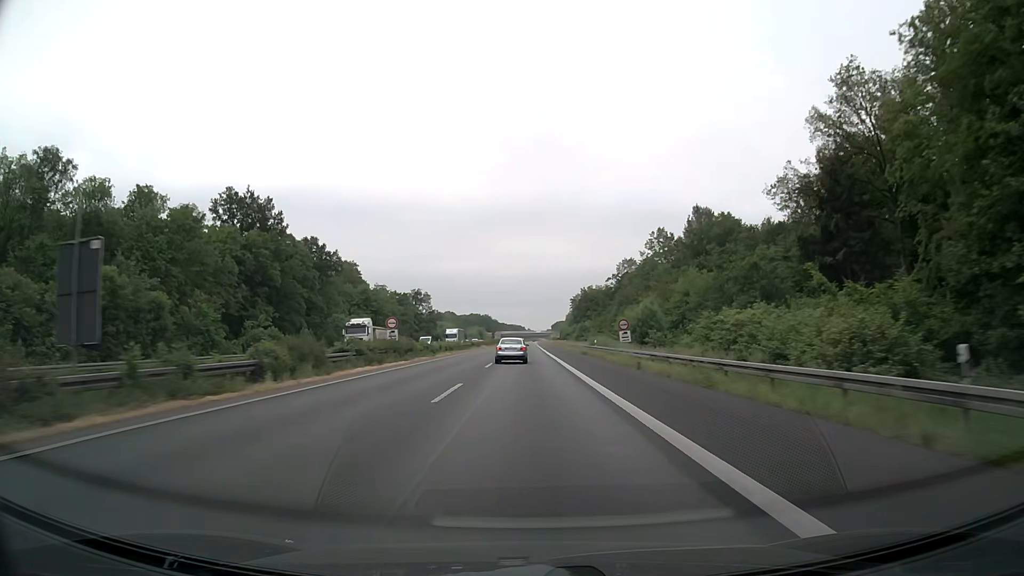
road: motorway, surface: asphalt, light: Day
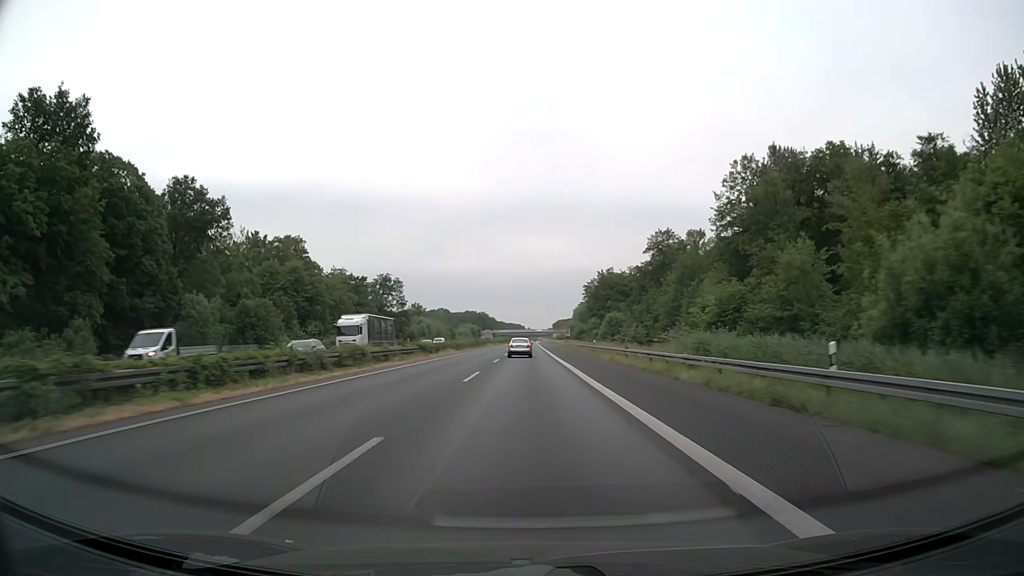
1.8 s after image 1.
(-0.1, +47.6) m; 0°
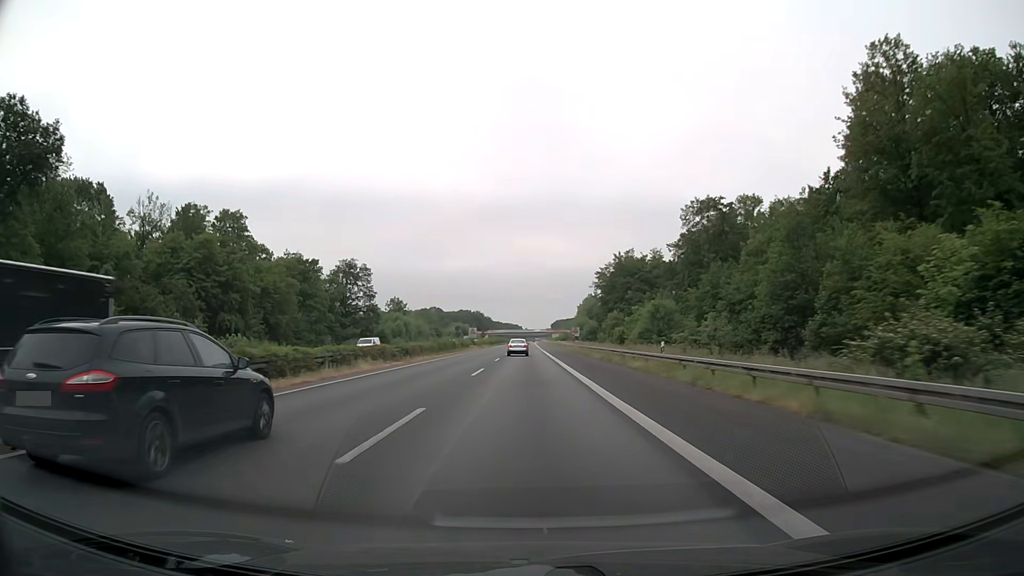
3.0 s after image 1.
(+0.1, +31.7) m; 0°
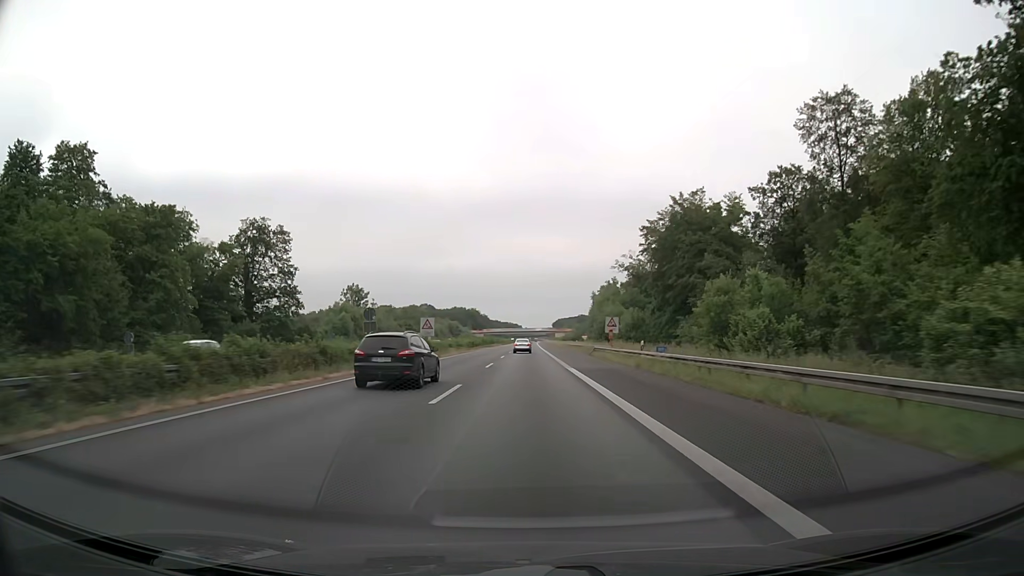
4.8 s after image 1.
(0.0, +47.6) m; 0°
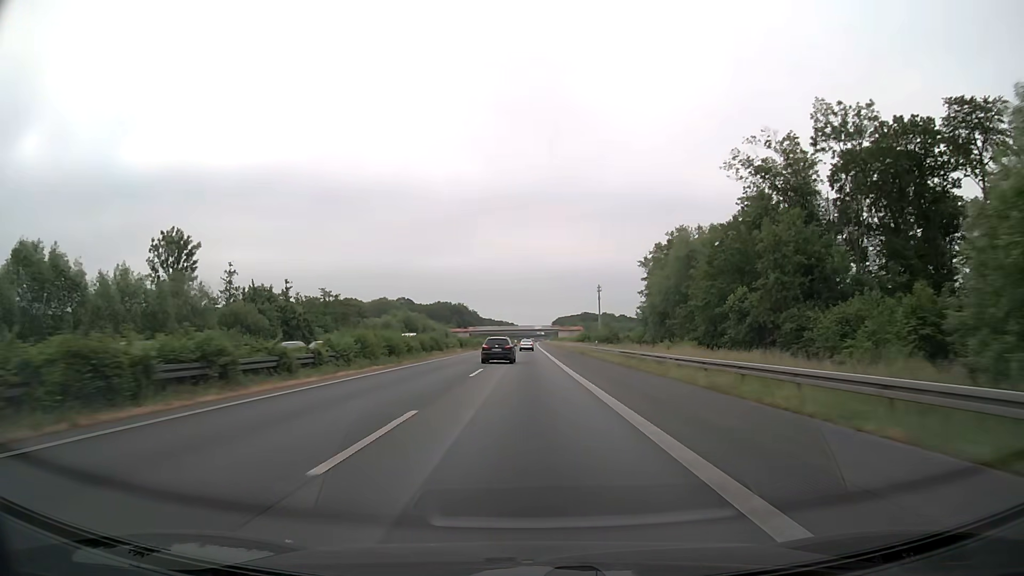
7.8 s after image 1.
(+0.2, +79.2) m; 0°
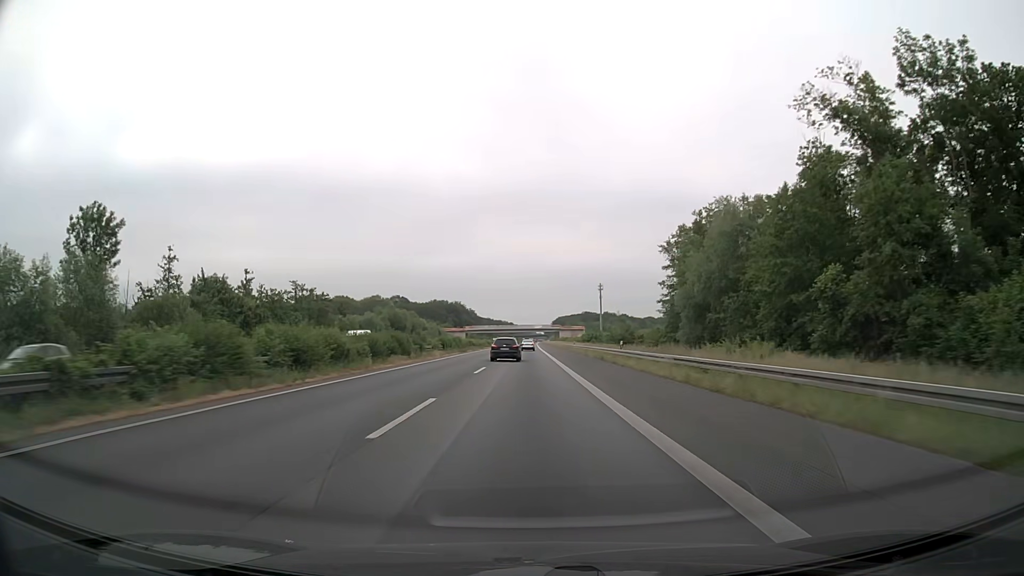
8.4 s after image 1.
(0.0, +15.8) m; 0°
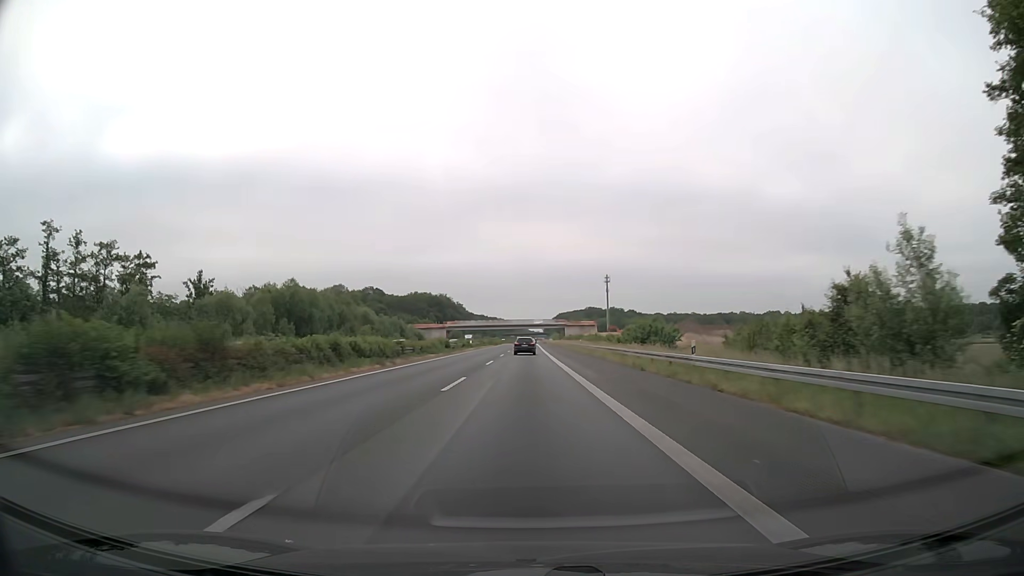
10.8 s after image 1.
(+0.3, +63.4) m; 0°
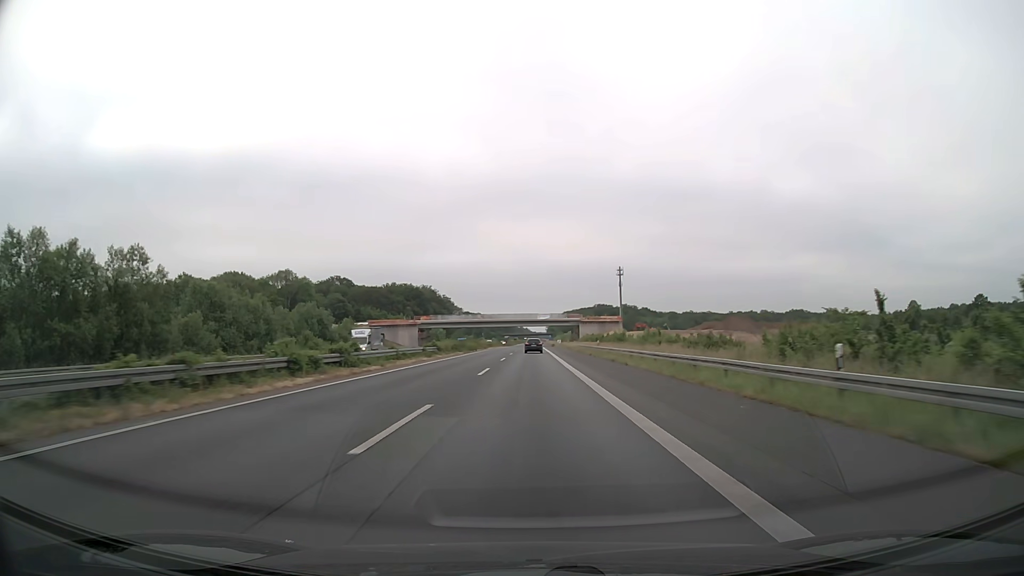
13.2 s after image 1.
(-0.1, +63.4) m; 0°
(0, +10) (0, +20) (0, +30) (0, +40) (0, +50) (0, +60) (0, +70) (0, +80) (0, +90) (0, +100) m
